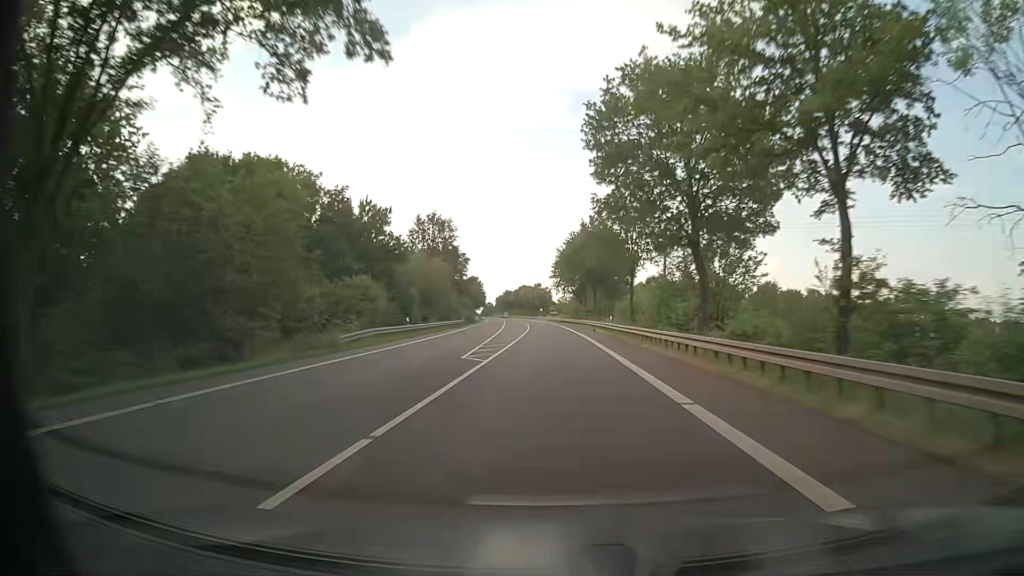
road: primary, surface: asphalt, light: Day
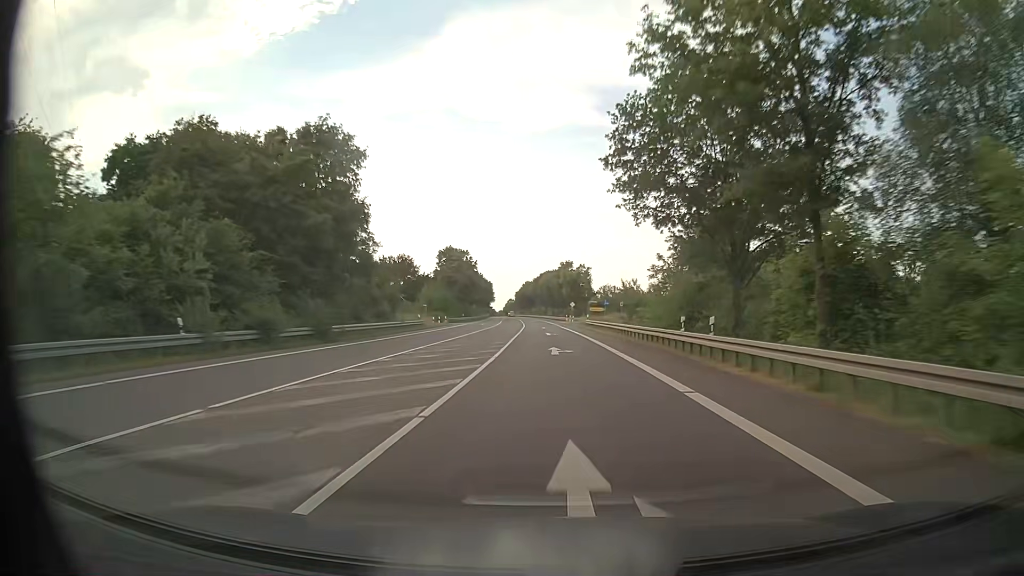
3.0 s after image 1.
(-1.2, +82.8) m; -2°
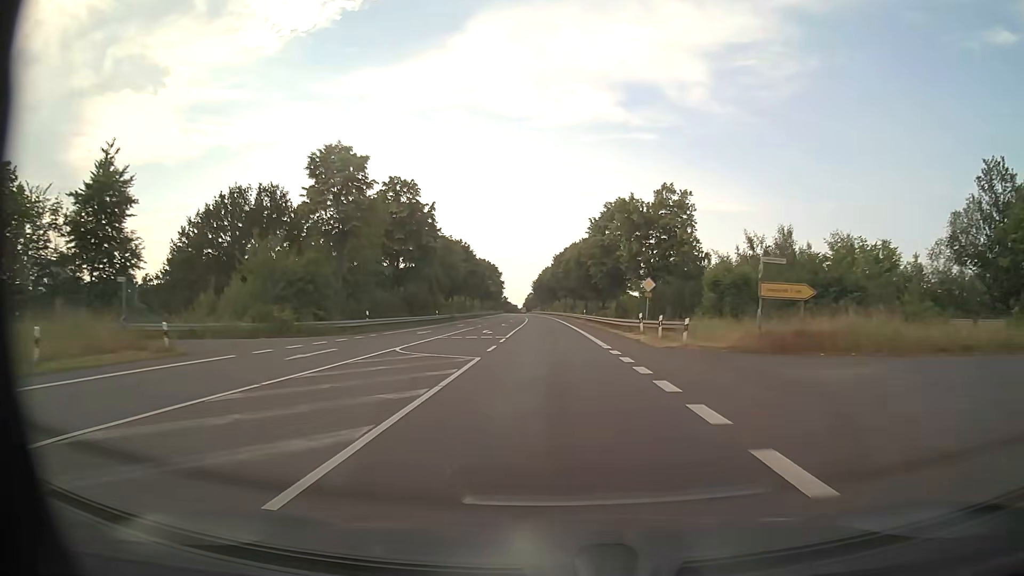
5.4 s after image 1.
(-1.5, +66.4) m; -3°
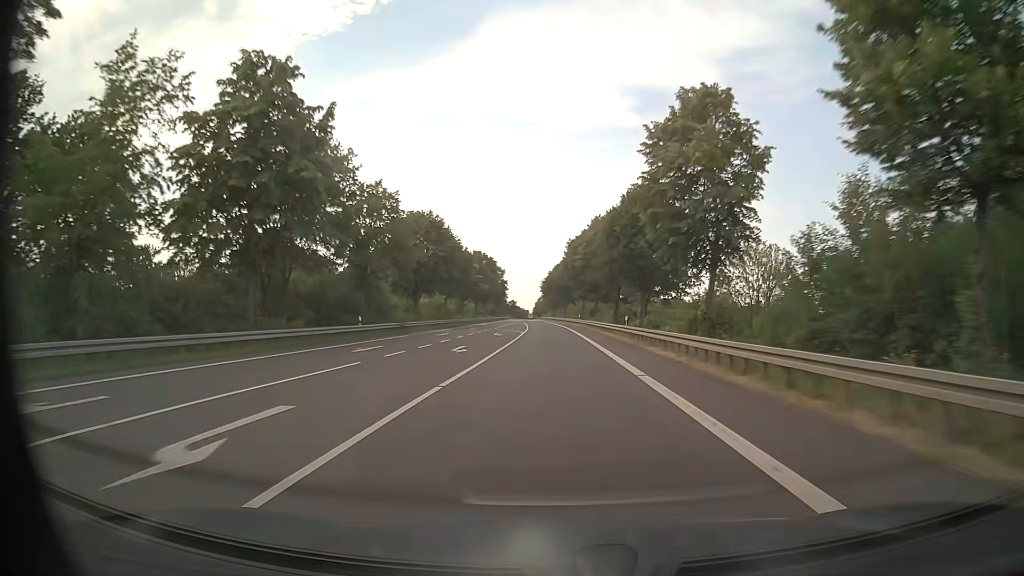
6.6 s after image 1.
(-0.2, +33.2) m; -1°
(0, +10) (0, +20) (0, +30) (0, +40) (-1, +50) (-1, +60) (-1, +70) (-2, +80) (-2, +90) (-3, +100) m
